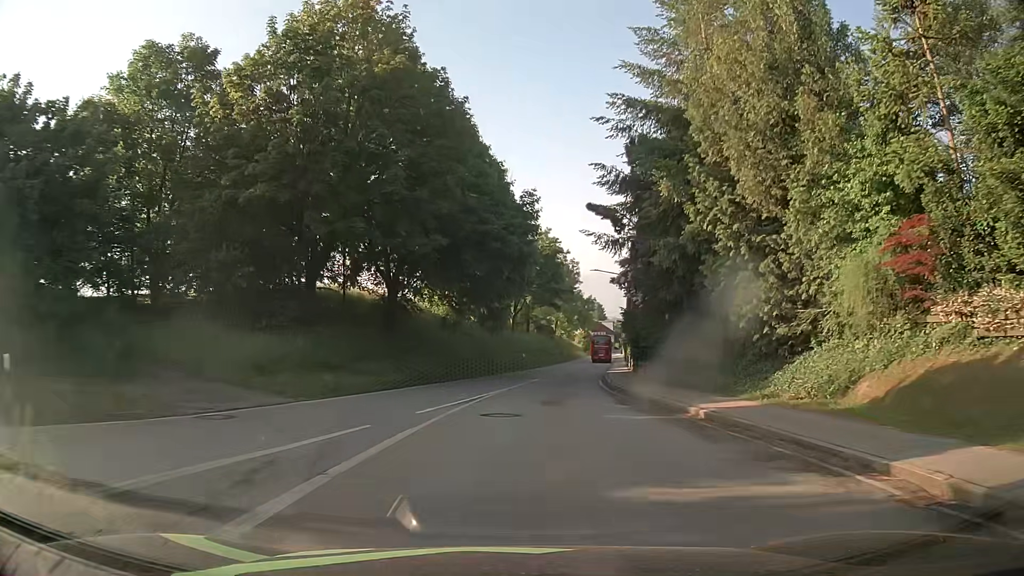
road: tertiary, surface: asphalt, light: Day
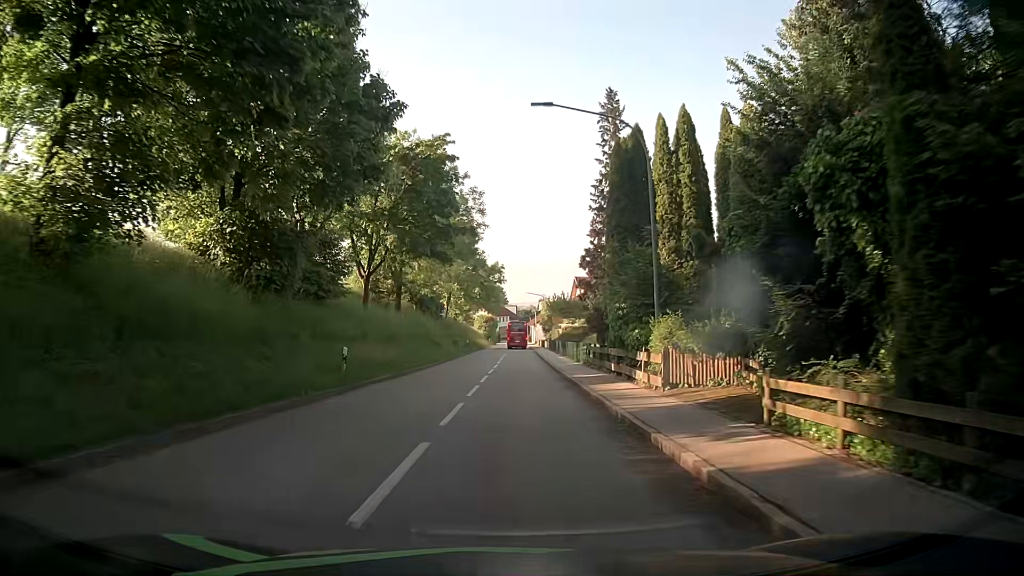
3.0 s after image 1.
(+3.0, +34.0) m; +10°
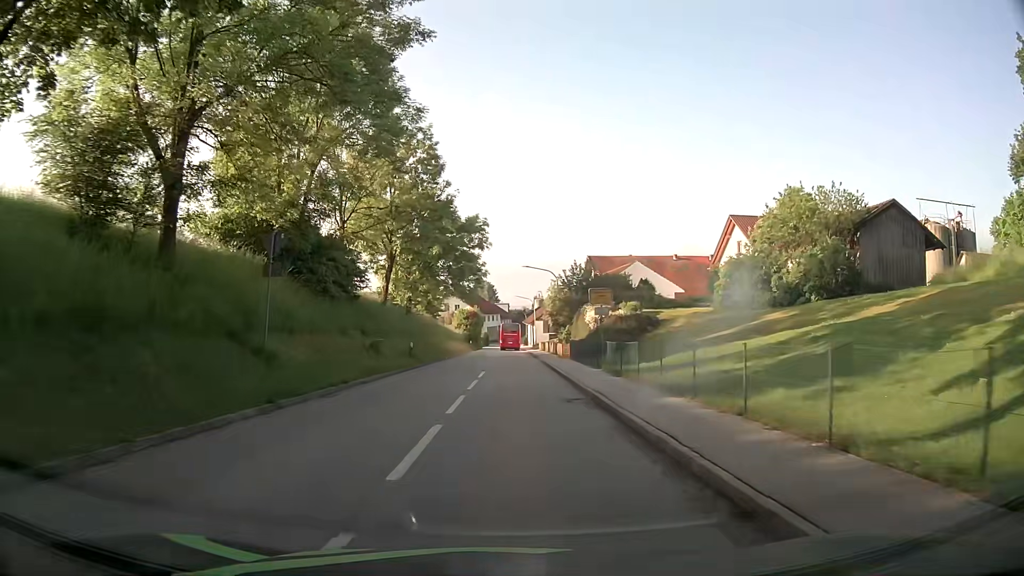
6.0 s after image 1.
(+0.2, +34.7) m; 0°
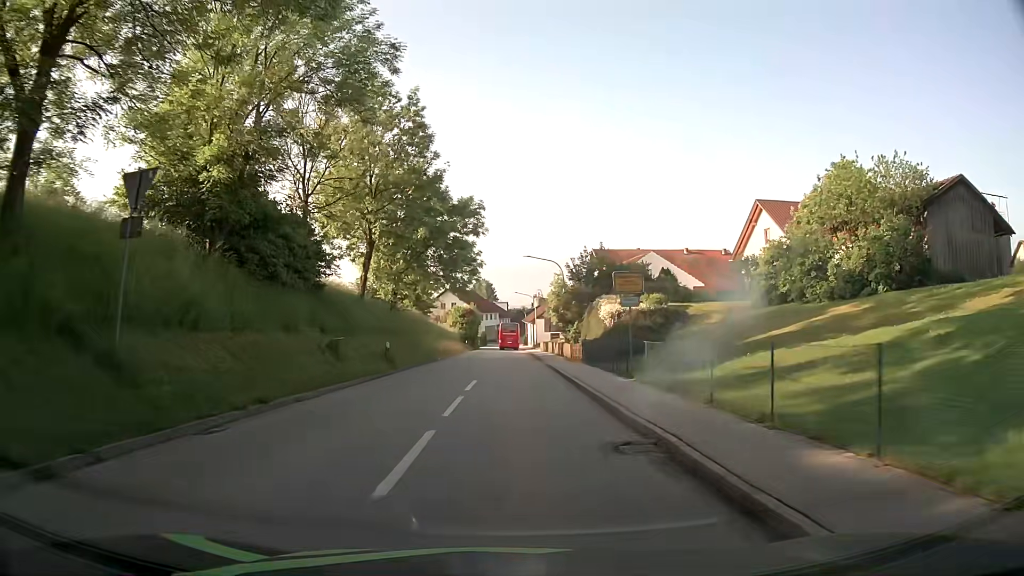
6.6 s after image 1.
(0.0, +6.7) m; 0°
